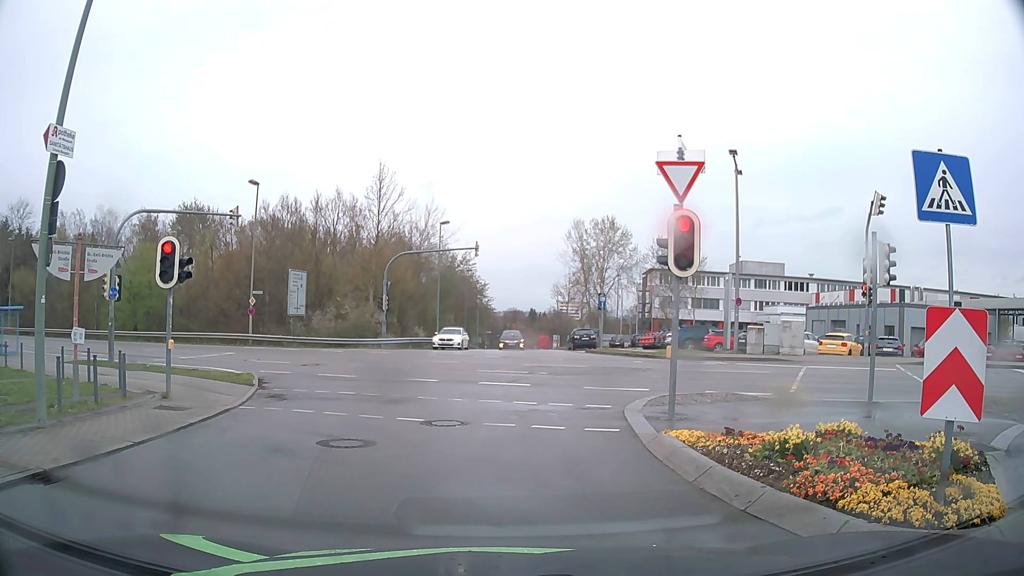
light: Day
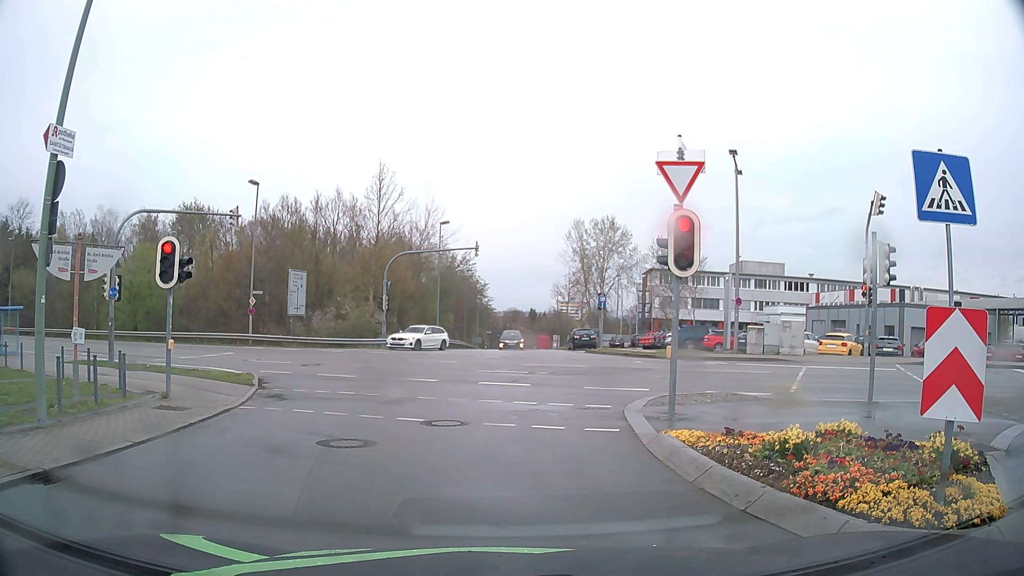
(0.0, 0.0) m; 0°
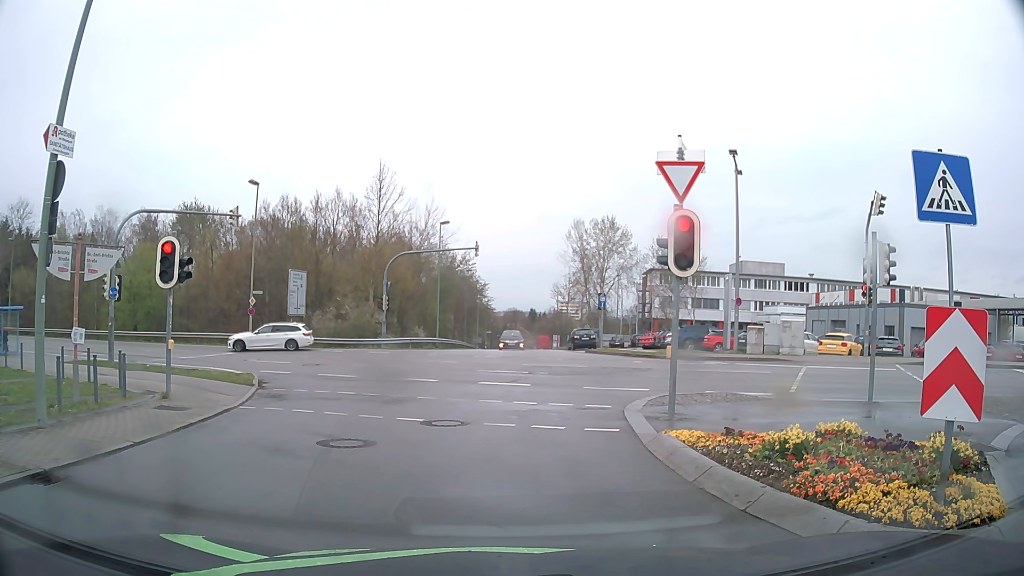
(0.0, 0.0) m; 0°
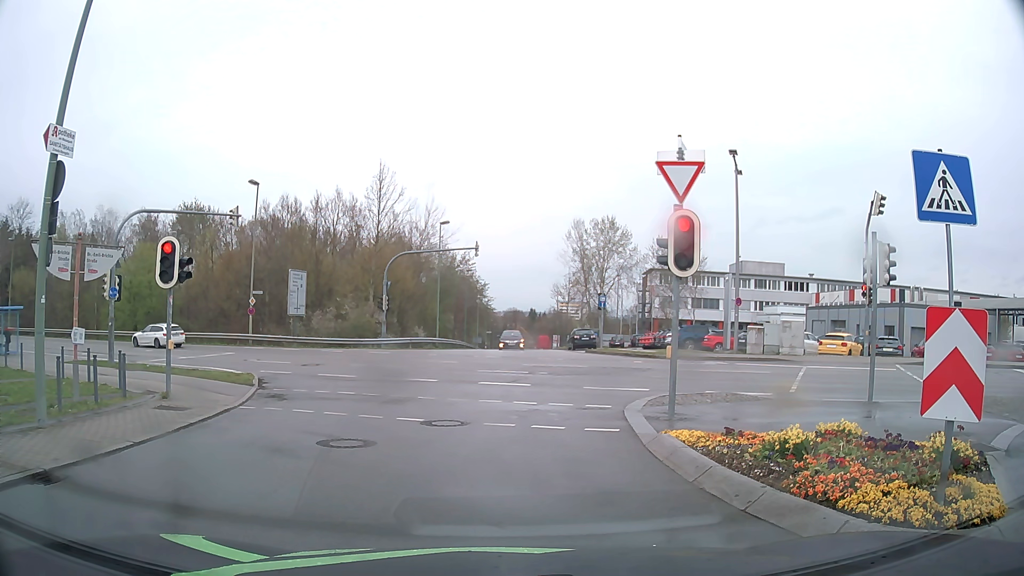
(0.0, 0.0) m; 0°
(0, +10) (+1, +20) (-3, +29) (-10, +36) (-19, +41) (-28, +45) (-37, +49) (-46, +53) (-55, +57) (-65, +61) m
